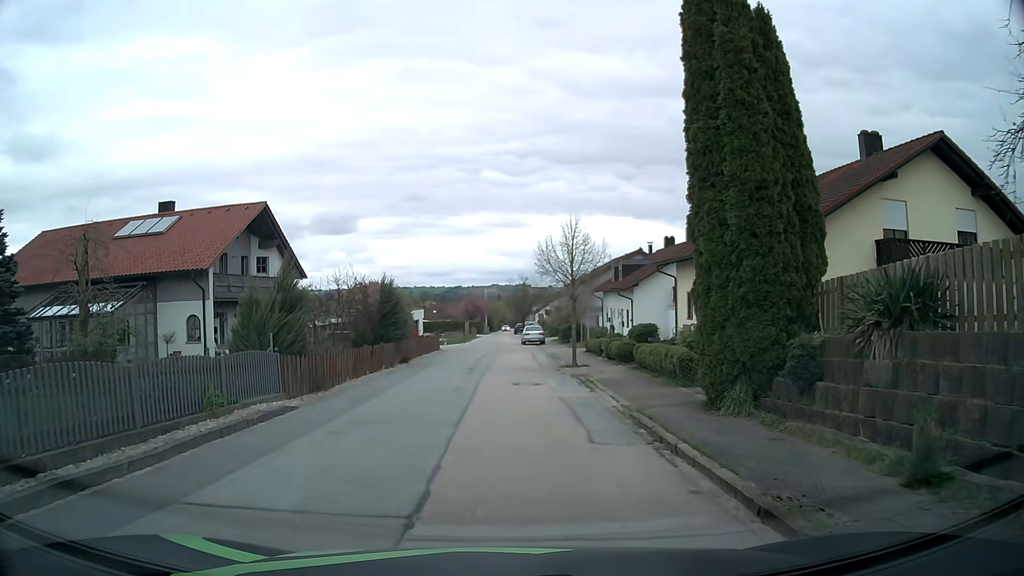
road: residential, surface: asphalt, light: Day
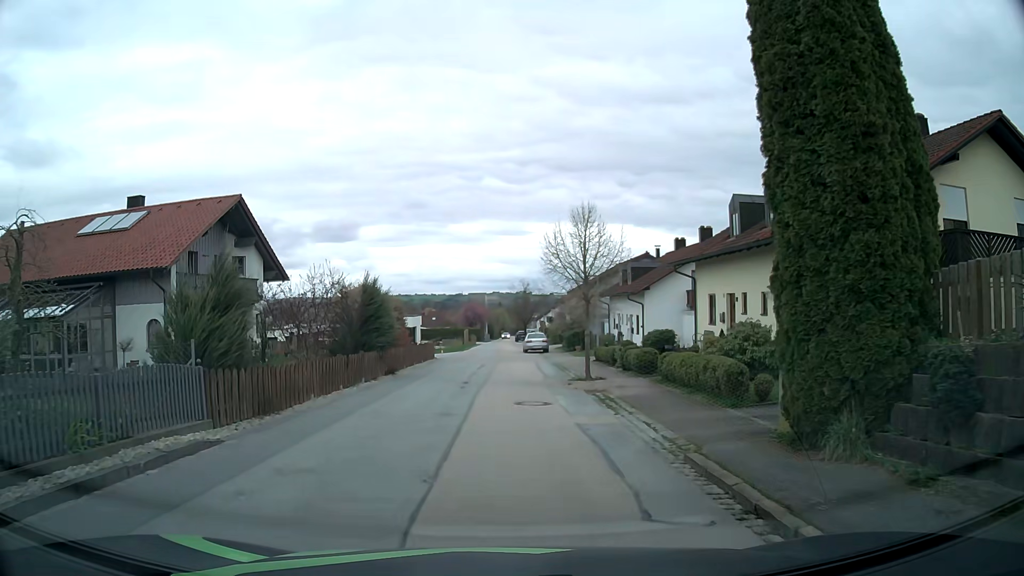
(0.0, +3.4) m; +1°
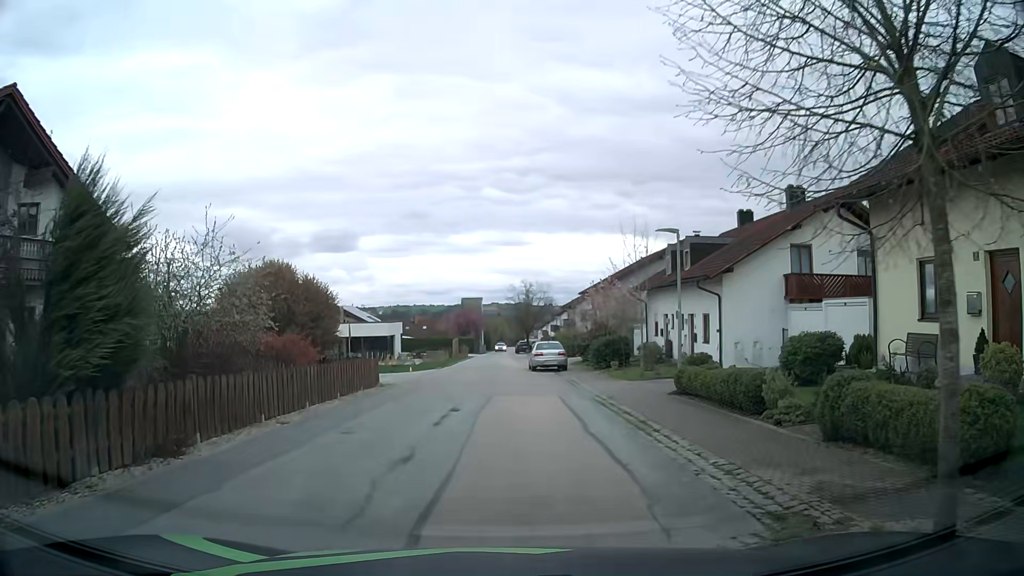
(-0.2, +15.7) m; -1°
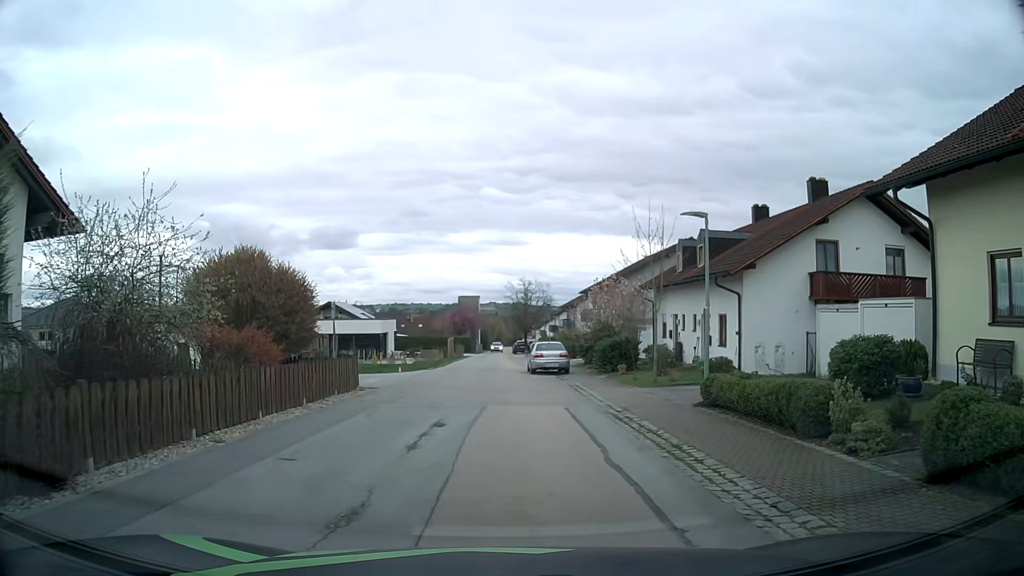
(0.0, +2.5) m; 0°
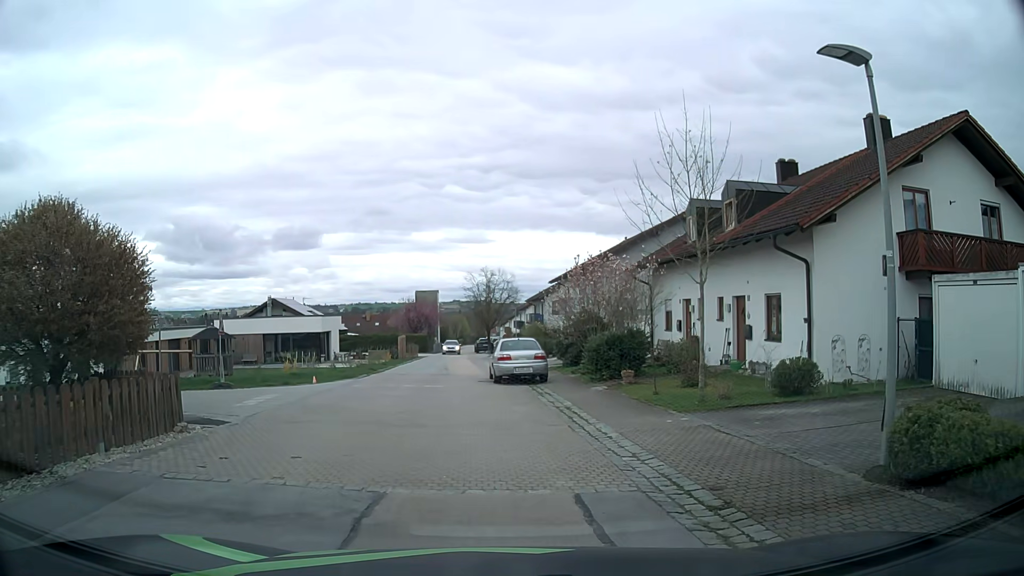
(+0.3, +8.6) m; +3°
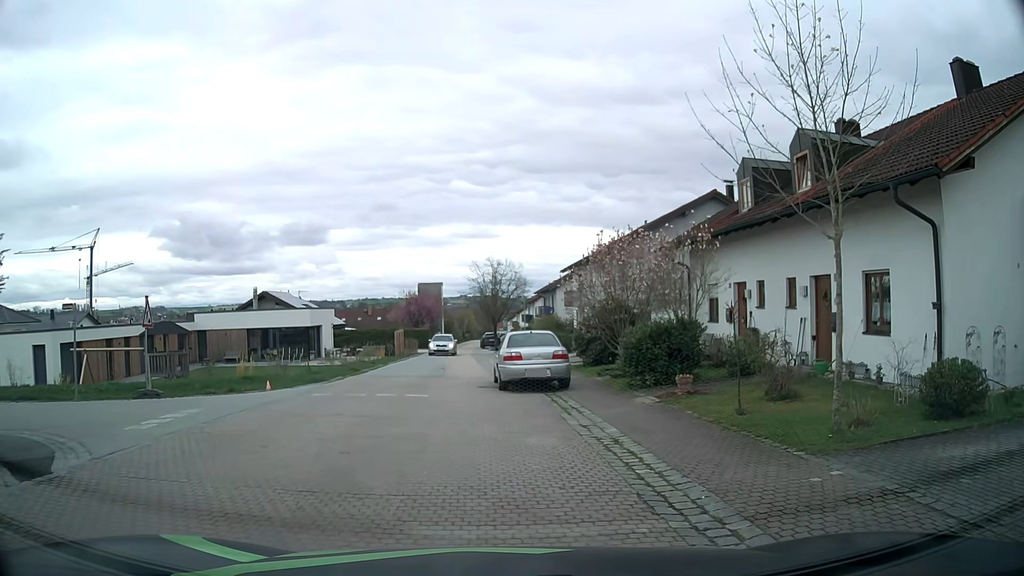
(0.0, +5.2) m; 0°
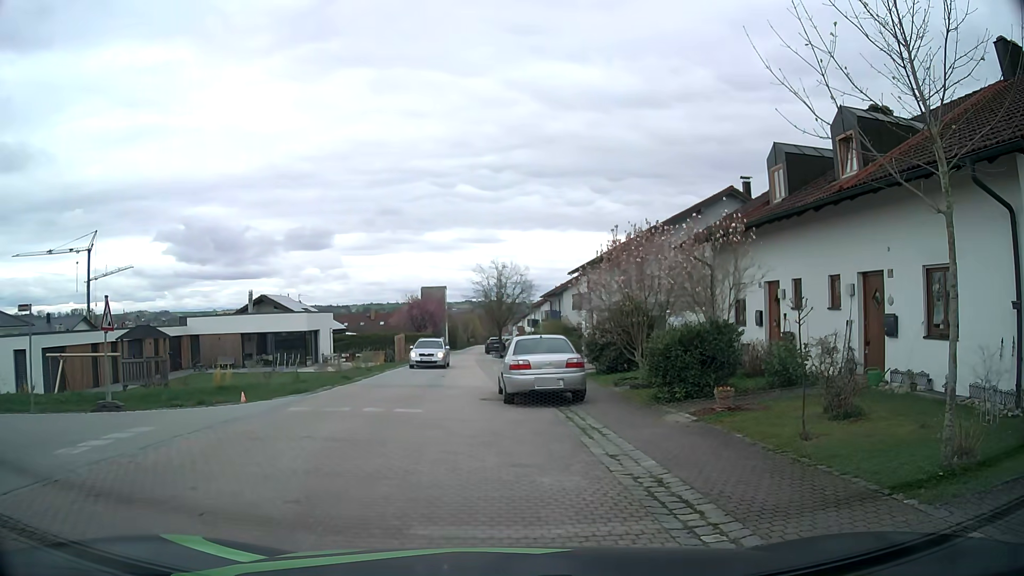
(0.0, +2.1) m; 0°
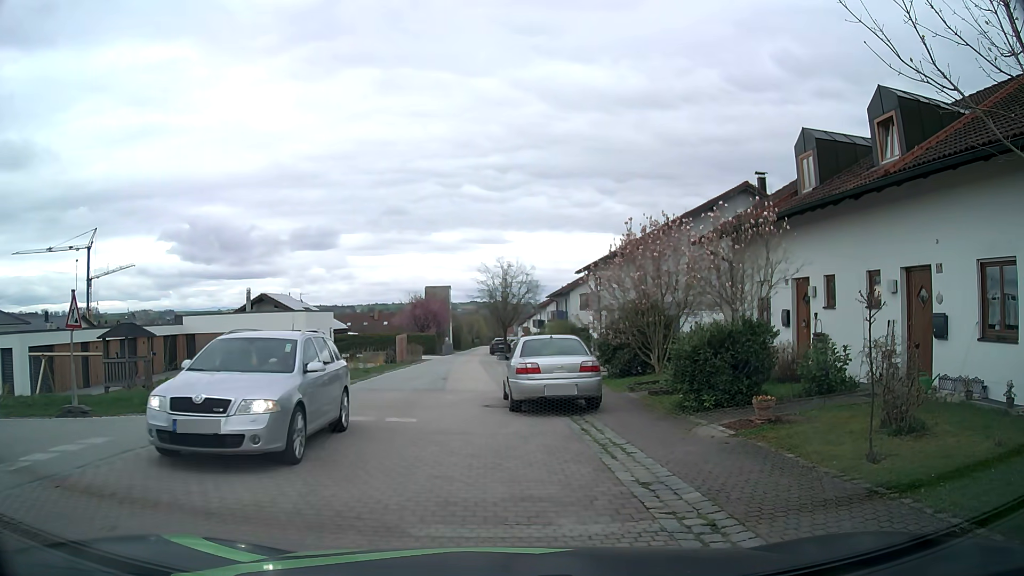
(0.0, +1.5) m; 0°
(-2, +10) (-3, +20) (-3, +30) (-3, +40) (-4, +50) (-4, +60) (-5, +70) (-5, +80) (-5, +90) (-5, +100) m
